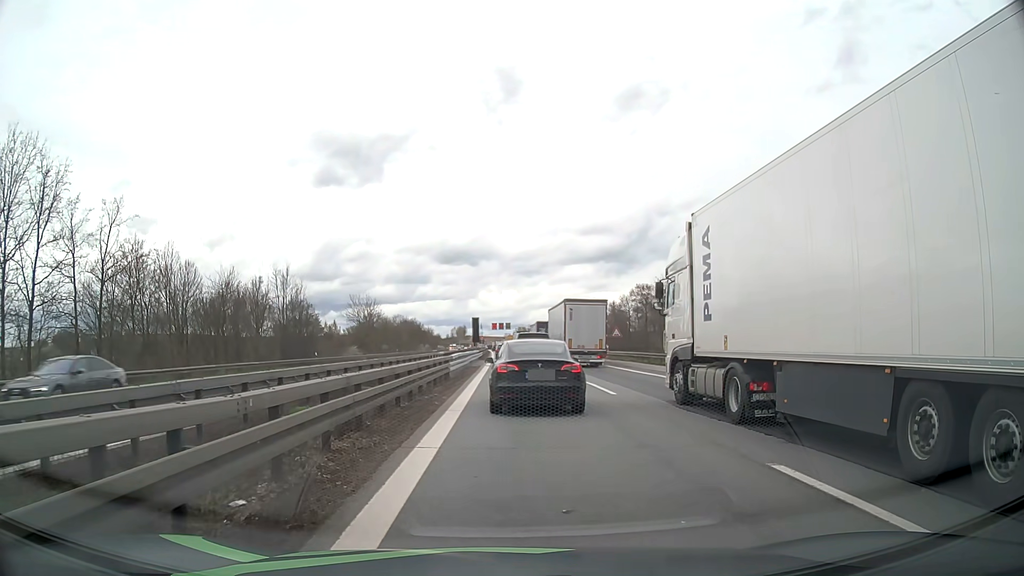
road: motorway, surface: asphalt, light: Day
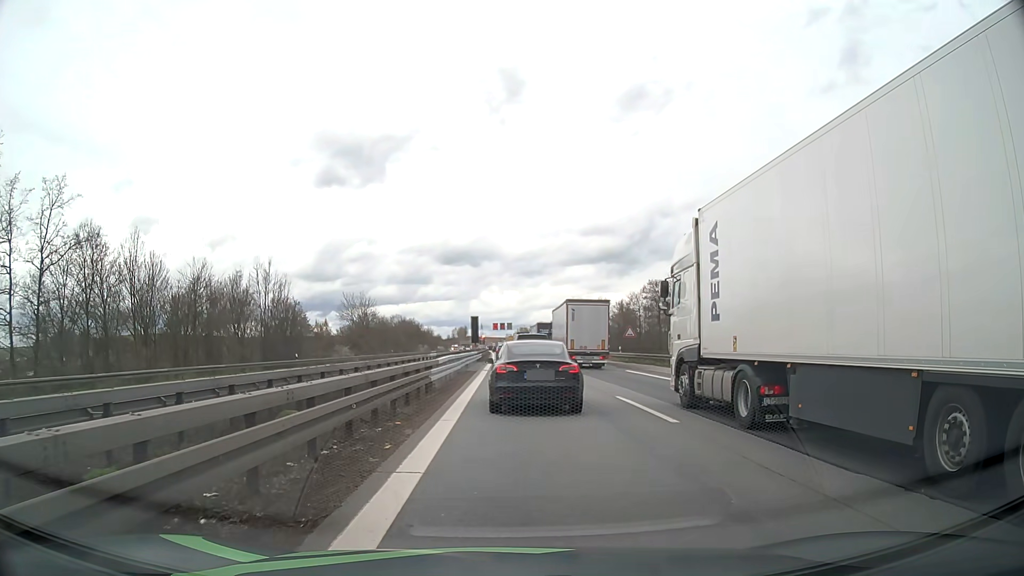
(0.0, +6.7) m; -1°
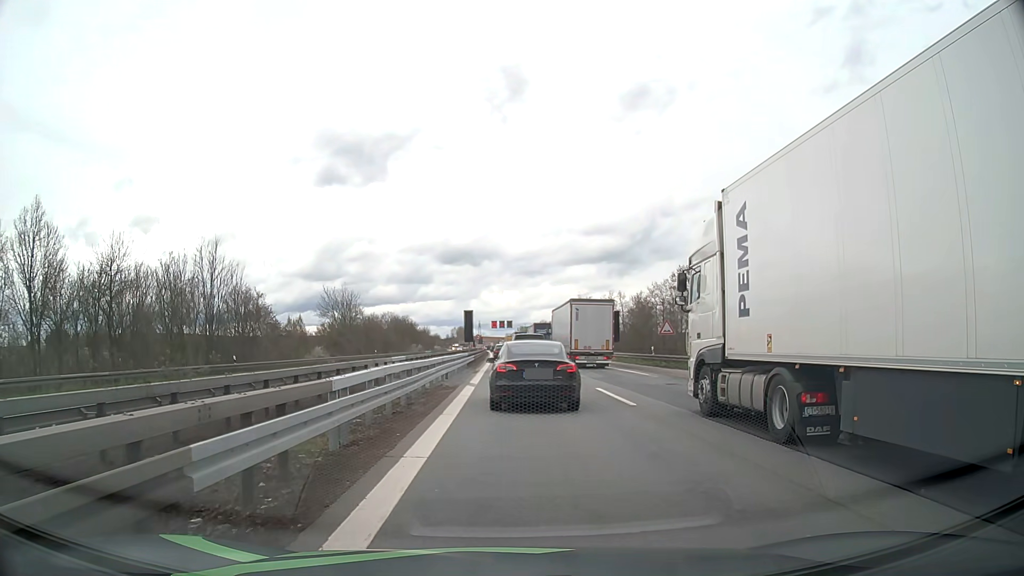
(+0.1, +14.2) m; +1°
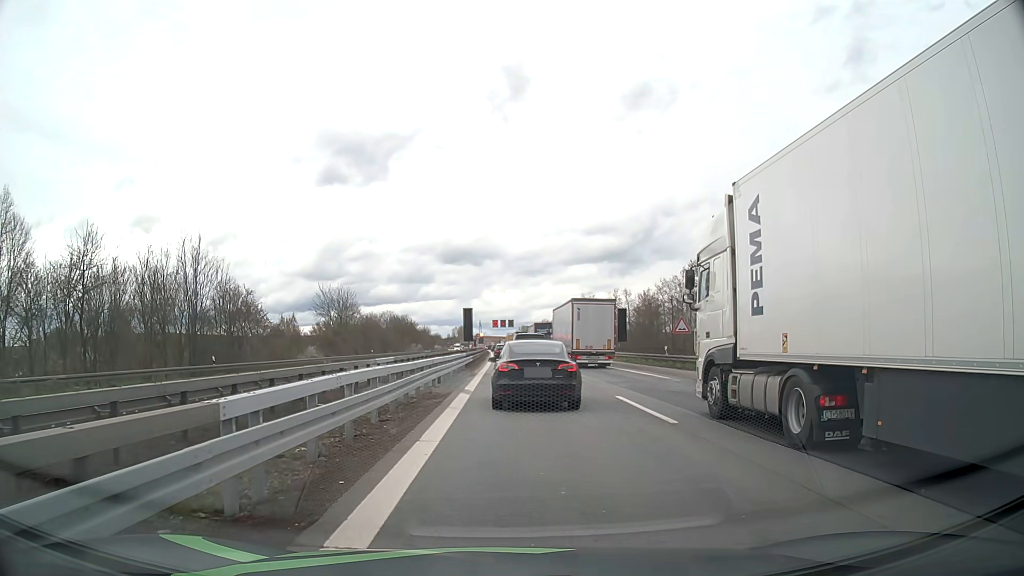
(0.0, +3.7) m; 0°
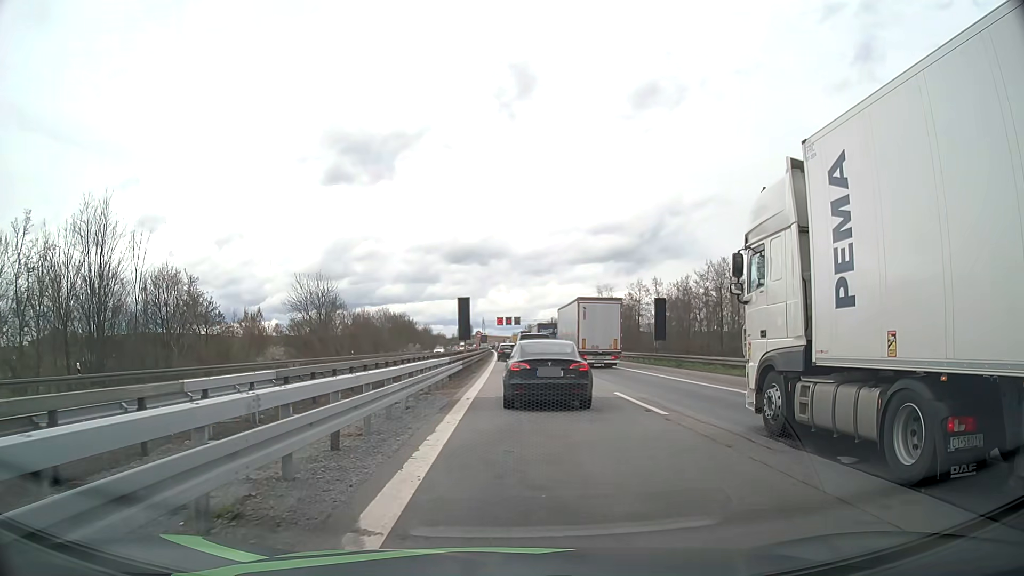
(0.0, +15.6) m; 0°
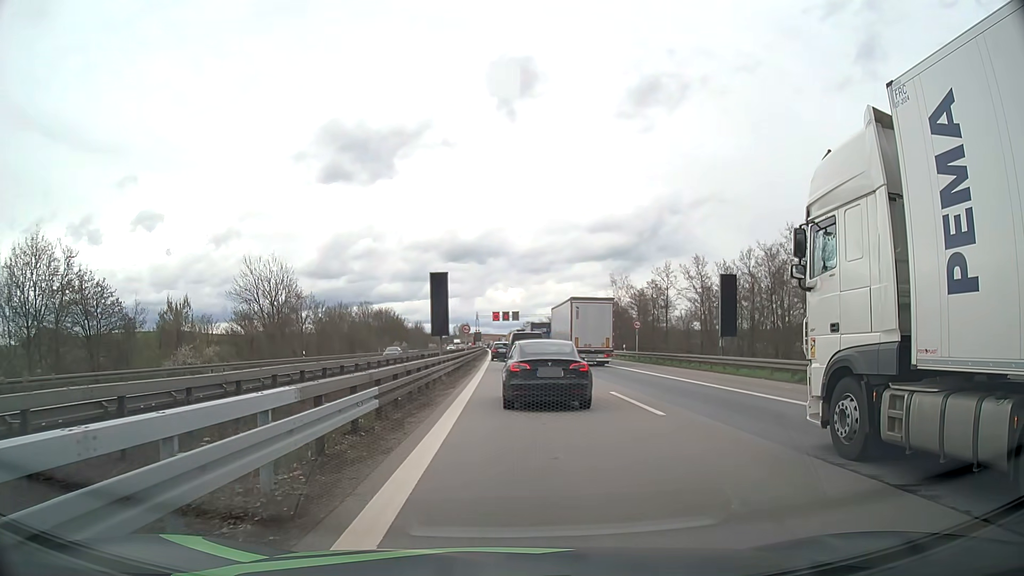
(0.0, +18.5) m; 0°
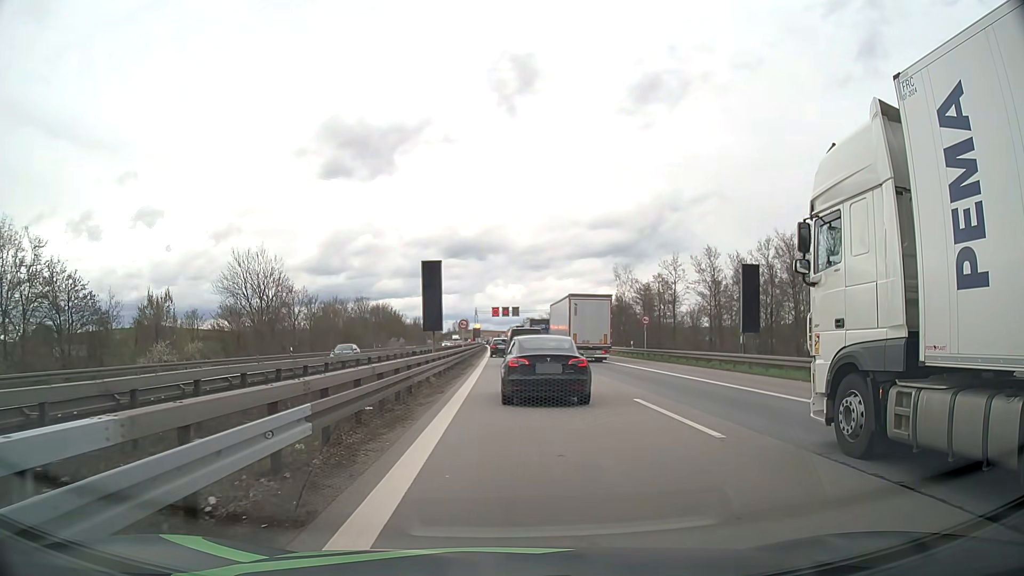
(0.0, +3.7) m; 0°
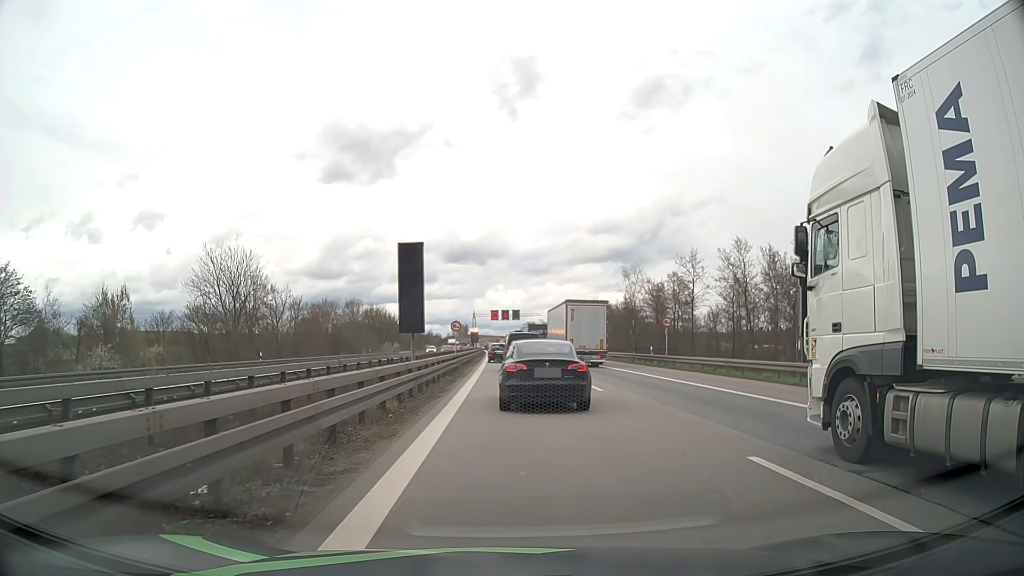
(0.0, +7.5) m; 0°
(0, +10) (0, +20) (0, +30) (-1, +40) (-1, +50) (-1, +60) (-1, +70) (-1, +80) (-2, +90) (-2, +100) m
